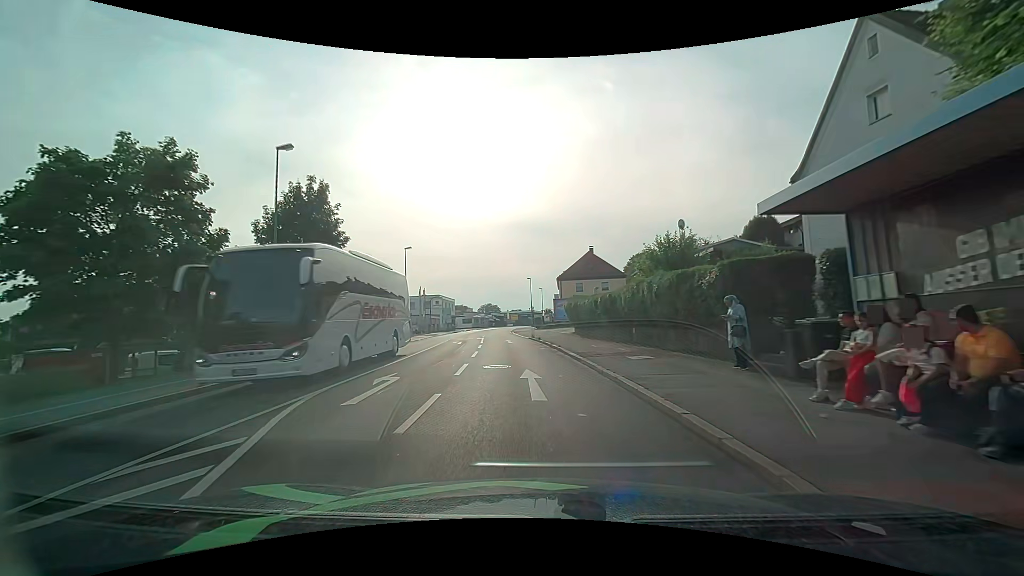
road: tertiary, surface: asphalt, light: Day
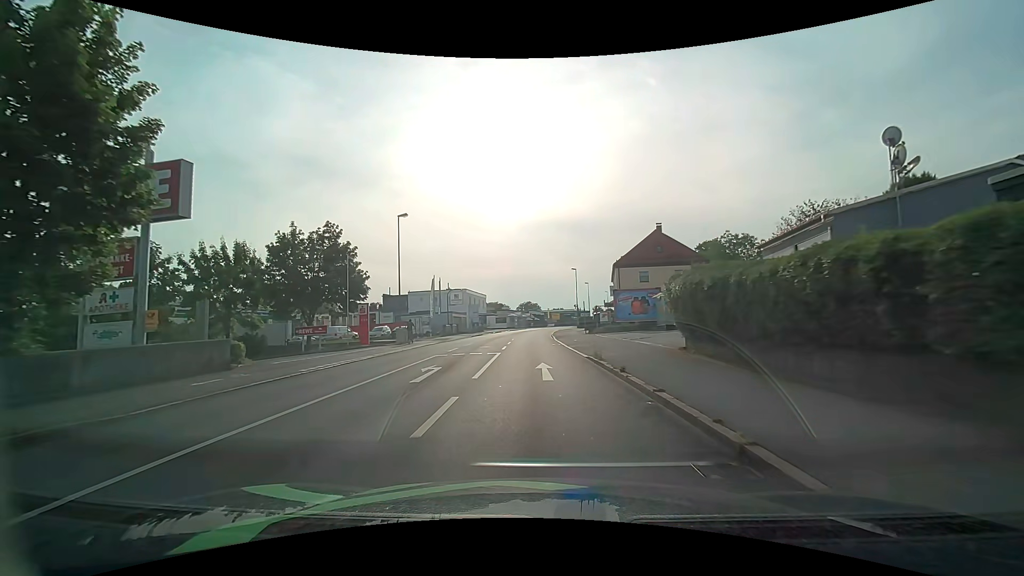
(-0.8, +18.3) m; -5°
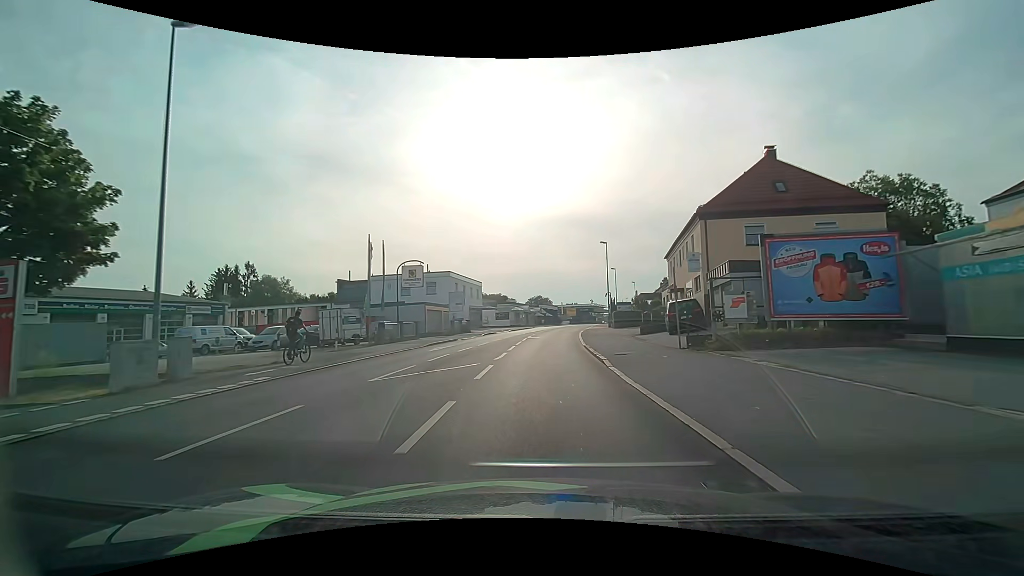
(-0.4, +26.1) m; -1°
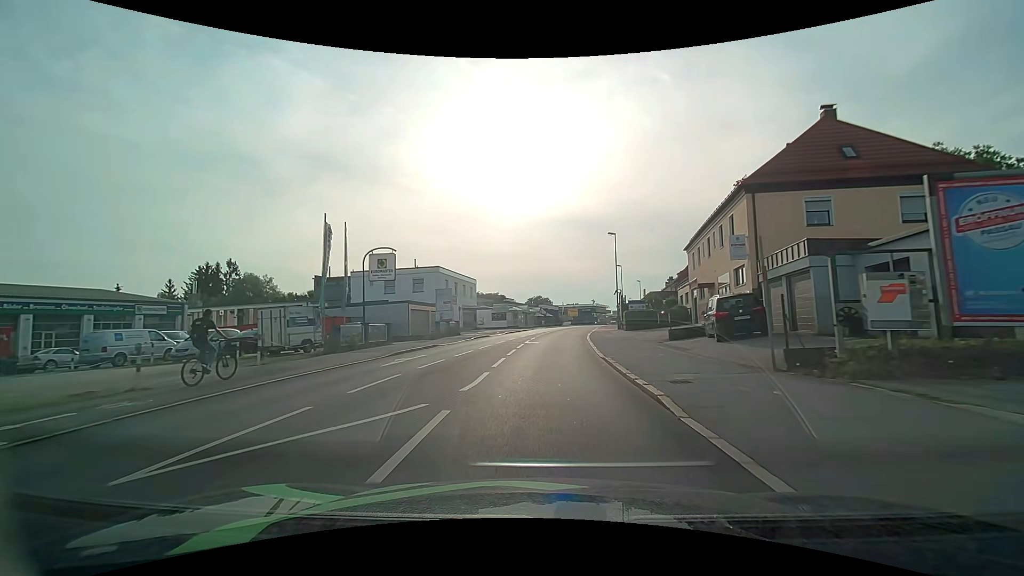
(0.0, +6.9) m; 0°
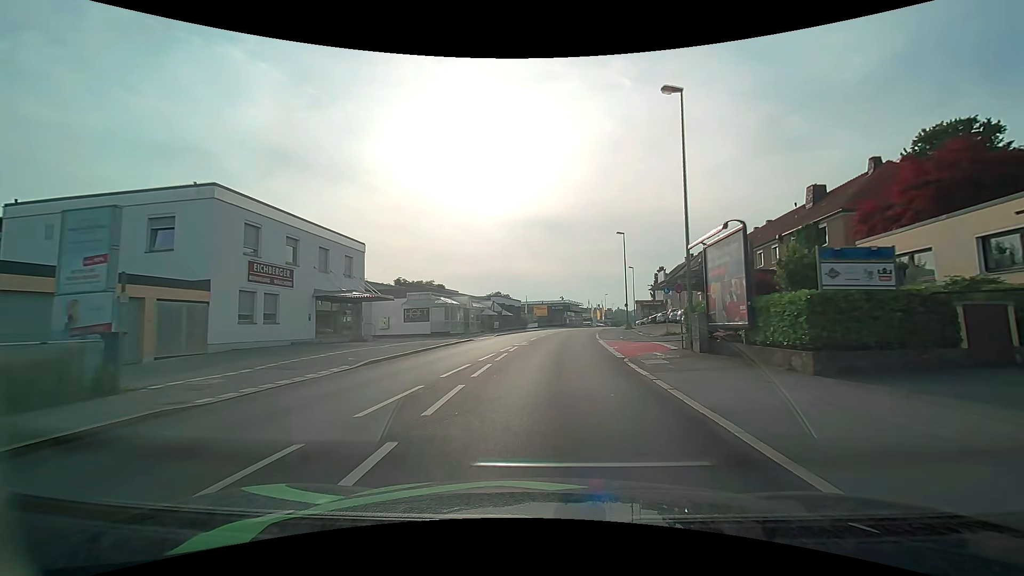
(+1.1, +34.2) m; +4°
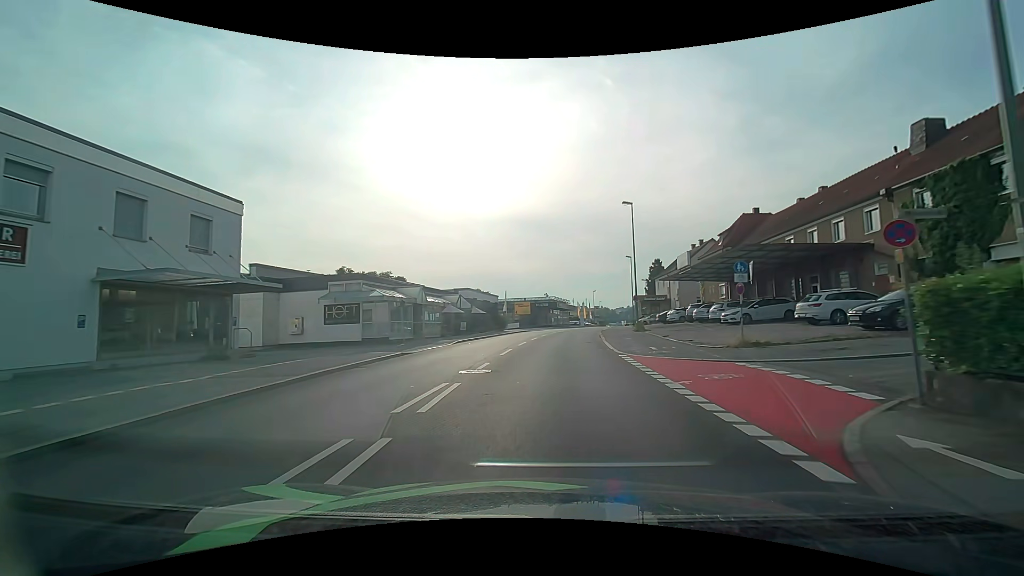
(+0.3, +13.5) m; +2°
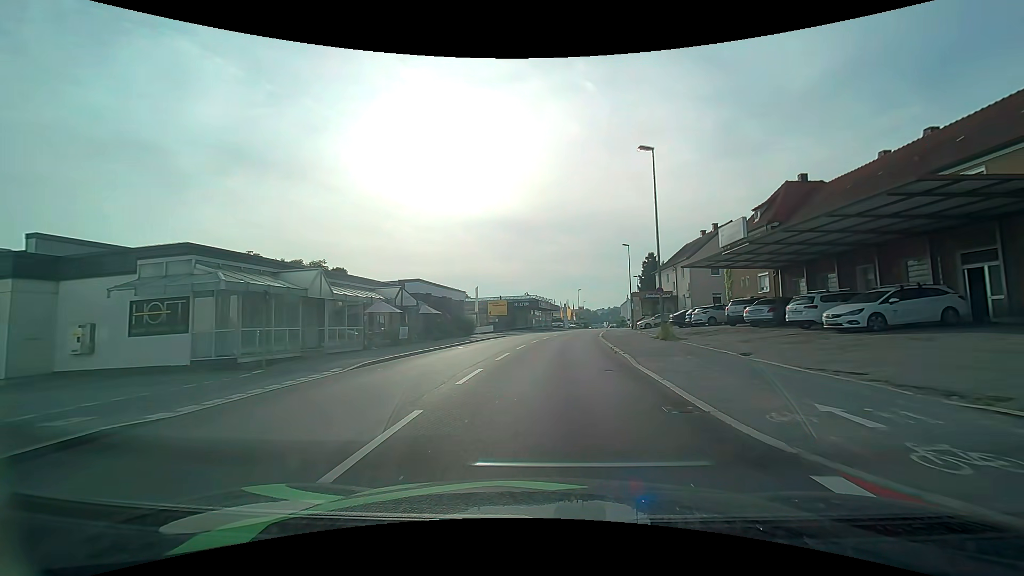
(+0.2, +13.4) m; +2°
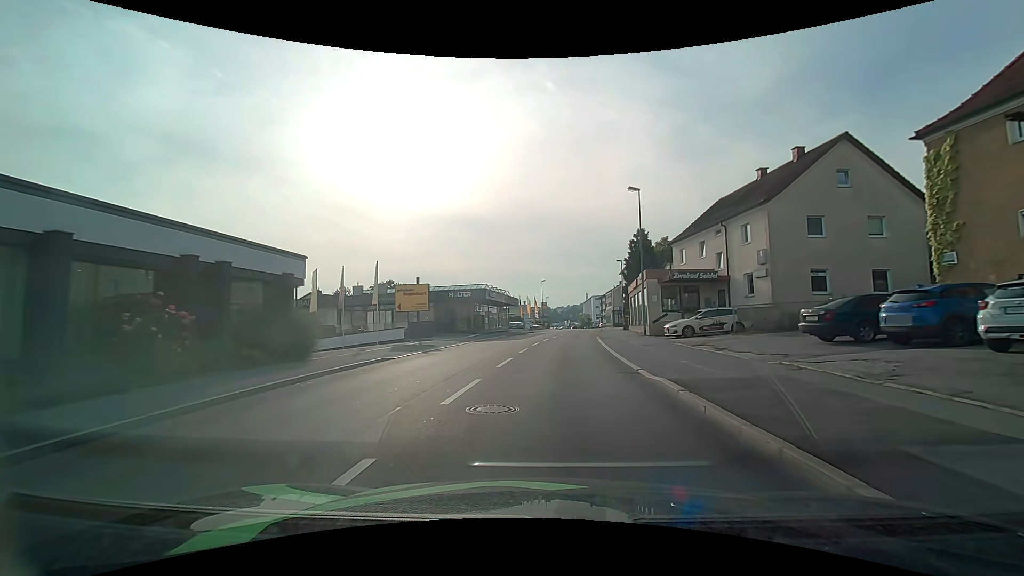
(+0.9, +26.3) m; +4°
(0, +10) (+1, +20) (+1, +30) (+3, +40) (+4, +50) (+5, +60) (+7, +70) (+8, +80) (+6, +89) (-3, +94) m
